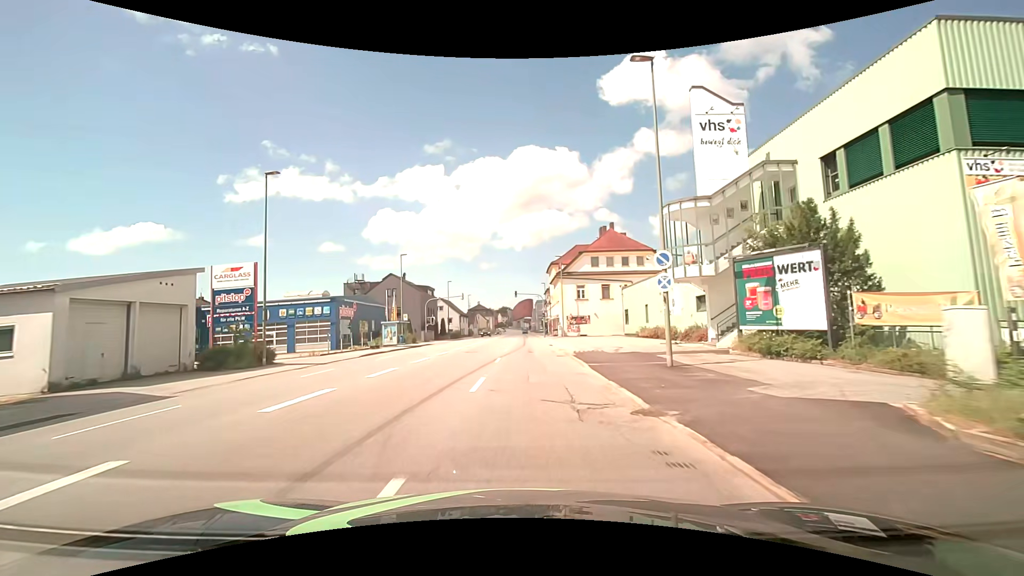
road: tertiary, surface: asphalt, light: Day
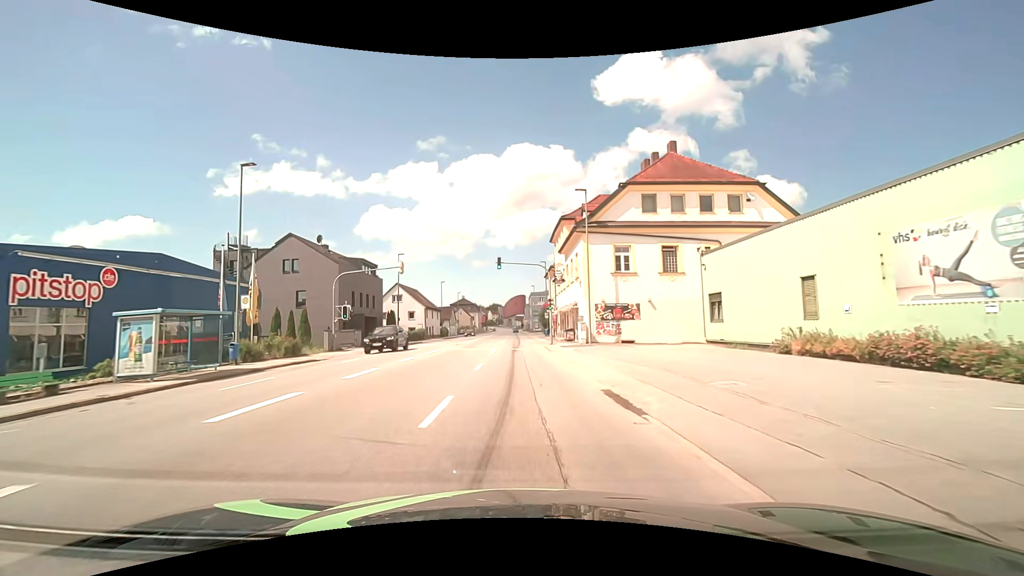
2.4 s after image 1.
(+0.3, +30.9) m; +1°
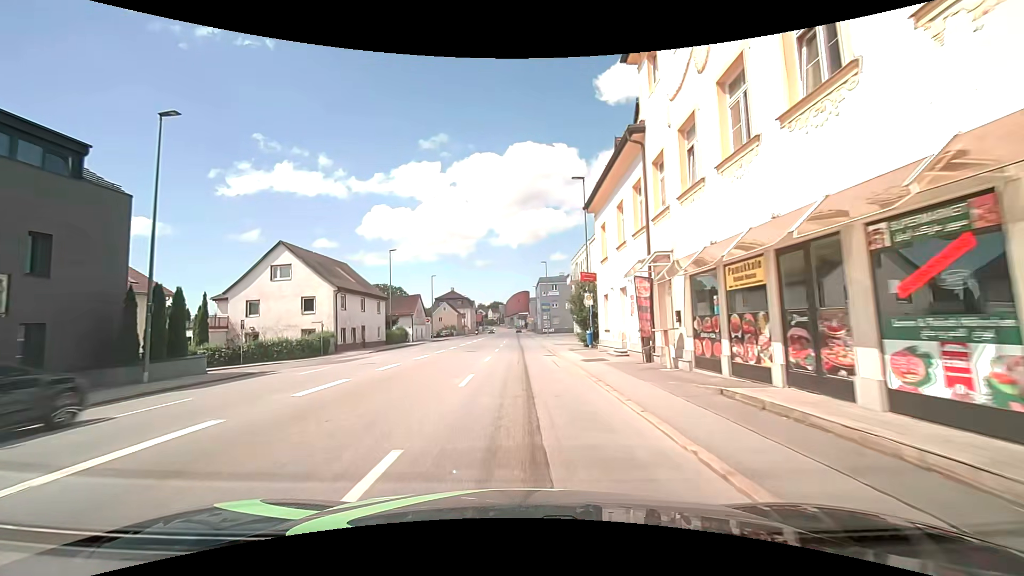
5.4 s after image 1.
(0.0, +39.0) m; 0°
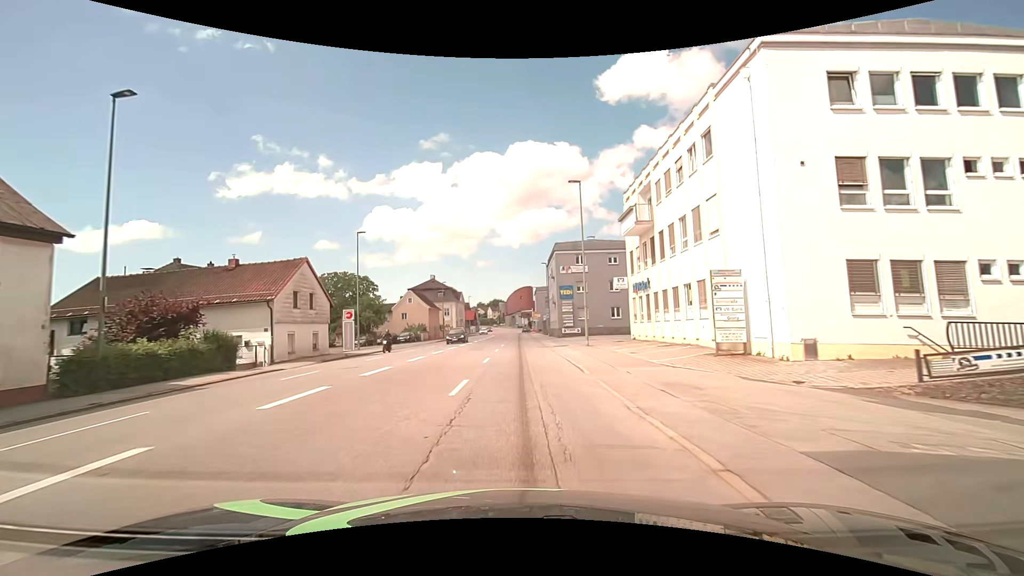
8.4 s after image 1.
(-0.1, +37.7) m; 0°
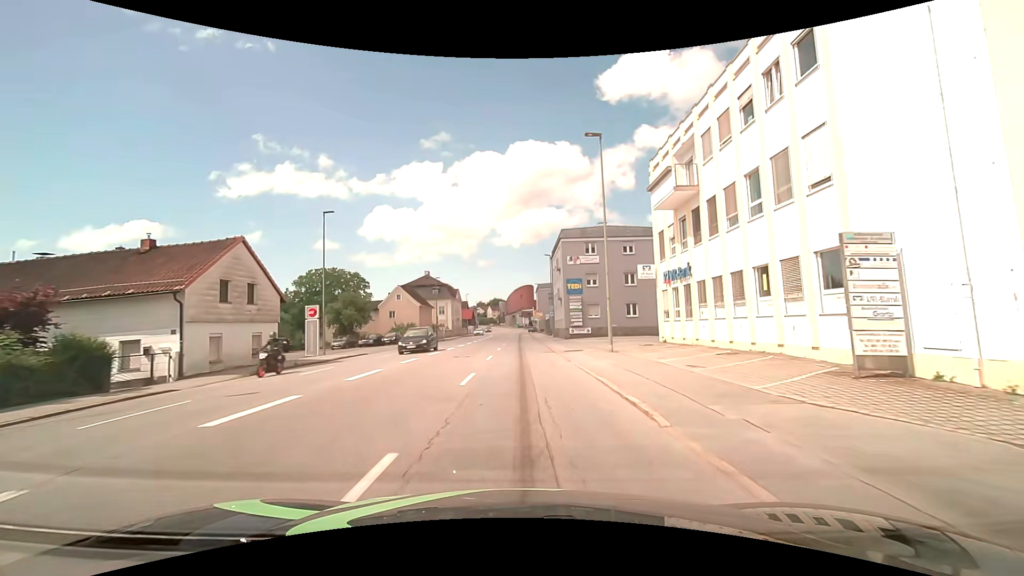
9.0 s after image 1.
(0.0, +7.6) m; 0°
